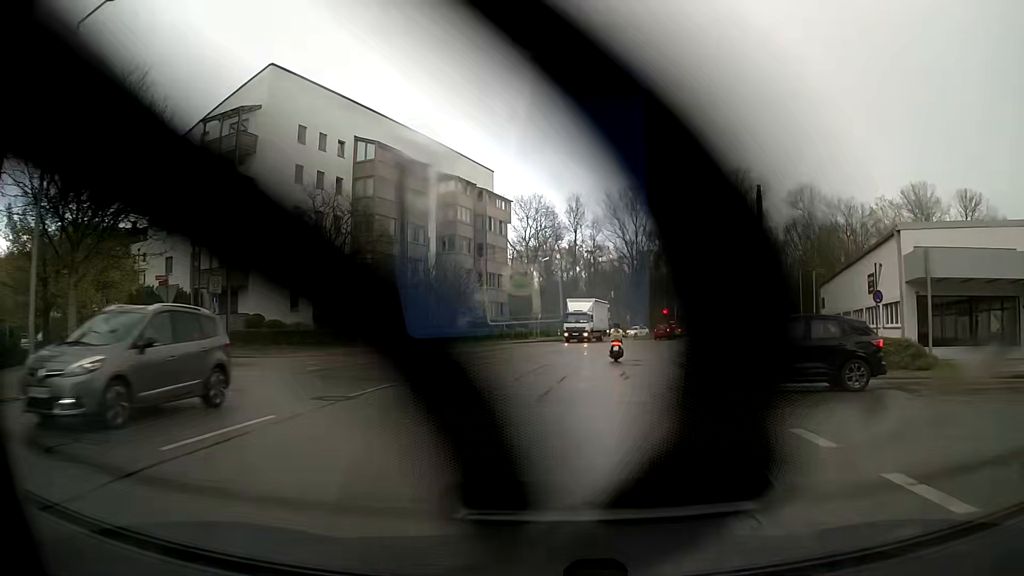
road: tertiary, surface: asphalt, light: Day
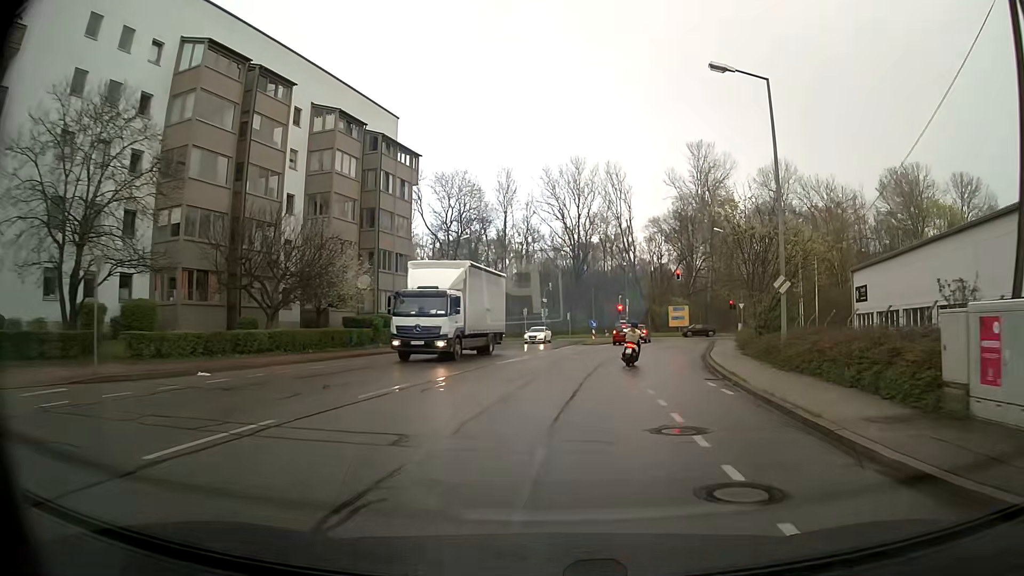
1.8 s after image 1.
(+0.9, +19.3) m; +6°
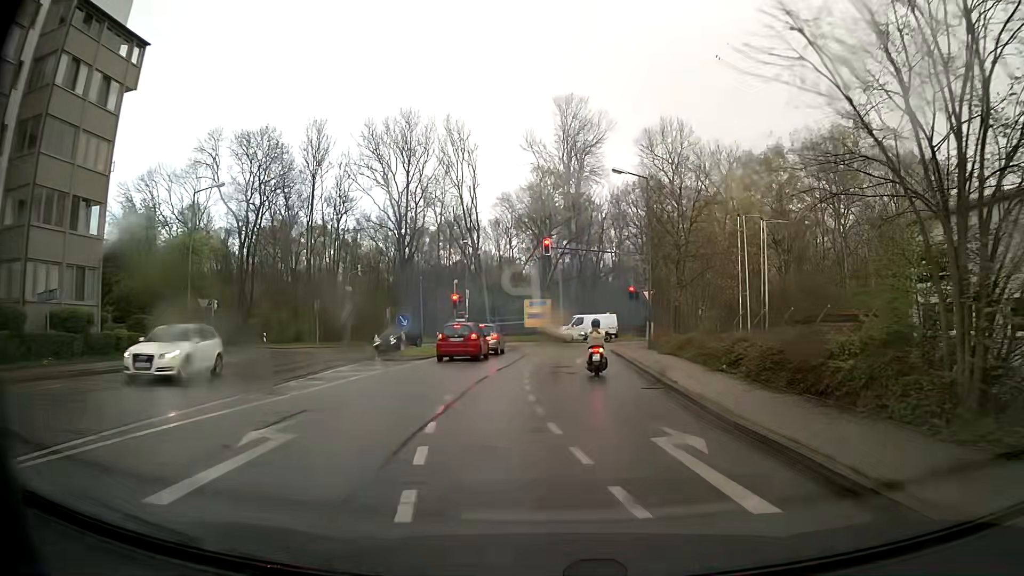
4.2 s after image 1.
(+2.4, +22.8) m; +13°
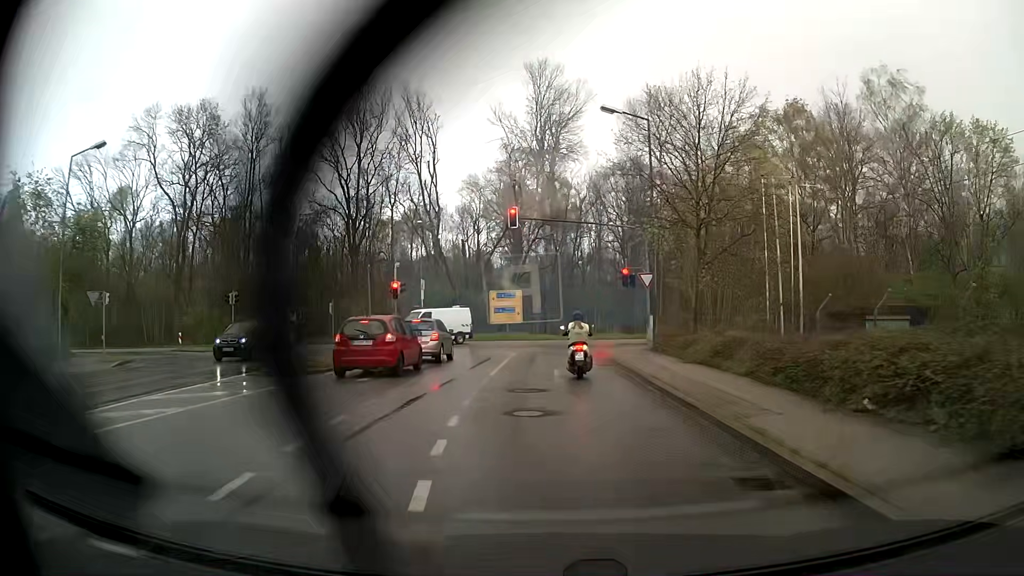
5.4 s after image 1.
(+0.3, +9.6) m; +3°
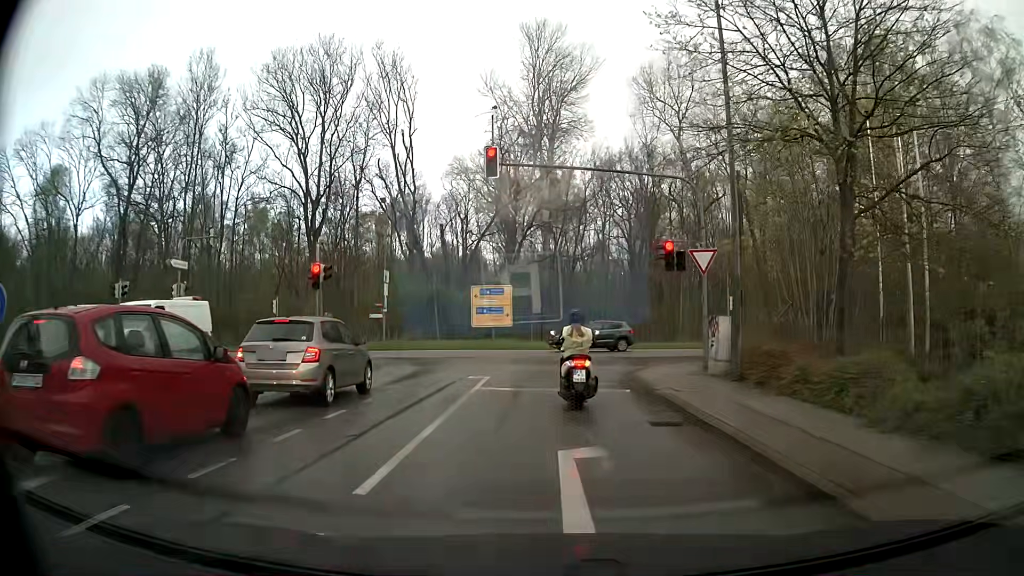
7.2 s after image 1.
(0.0, +11.1) m; 0°
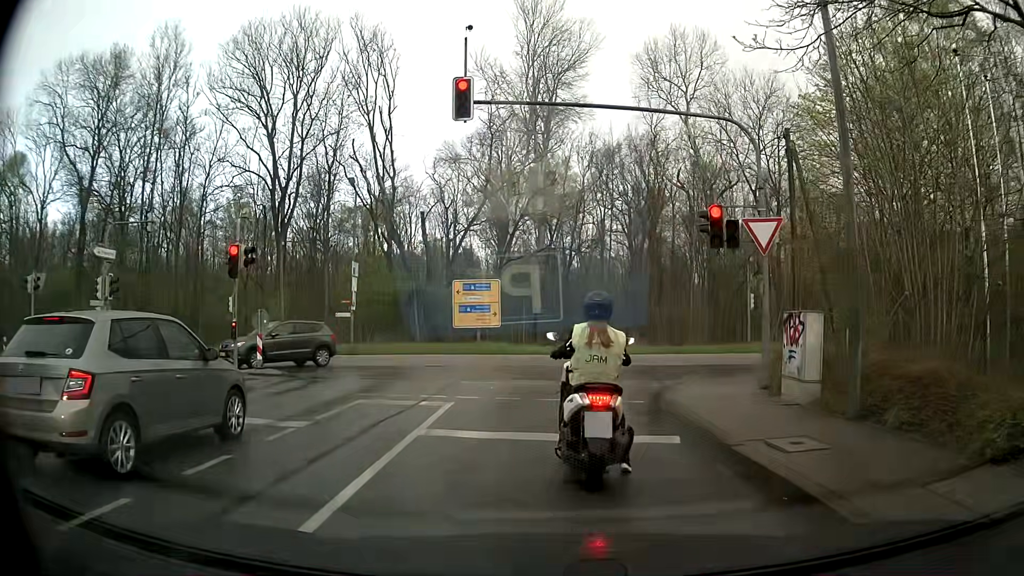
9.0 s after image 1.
(+0.1, +5.4) m; +3°
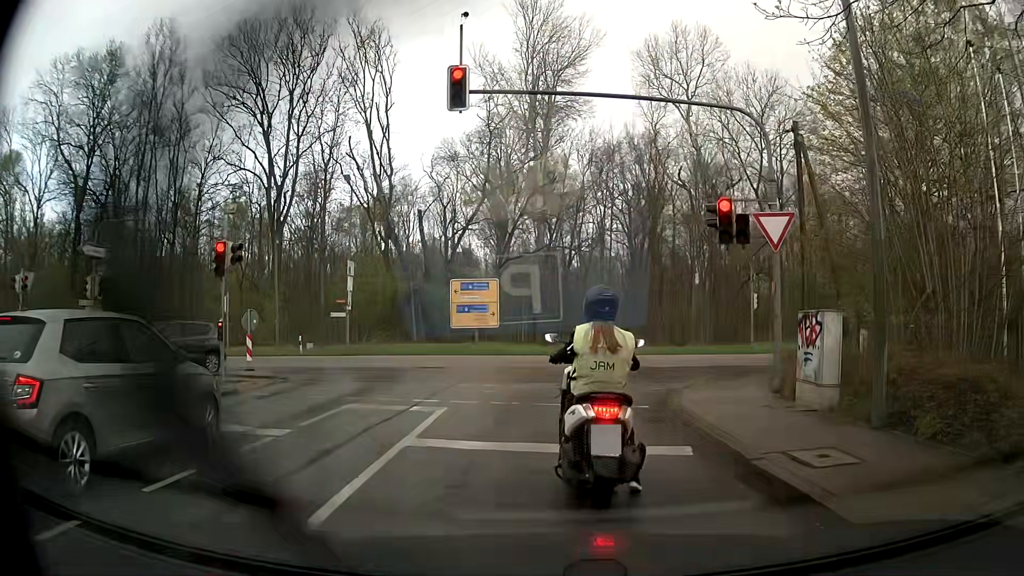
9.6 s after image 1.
(0.0, +0.6) m; 0°
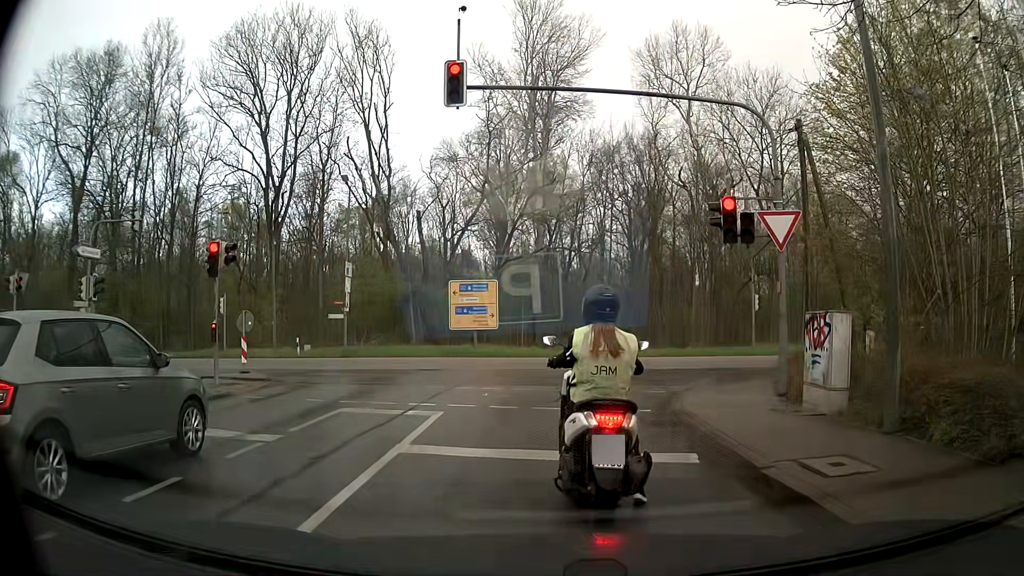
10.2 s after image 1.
(0.0, +0.3) m; 0°
(0, +10) (+1, +20) (+8, +27) (+18, +30) (+28, +31) (+38, +32) (+48, +33) (+58, +34) (+67, +35) (+77, +36) m
